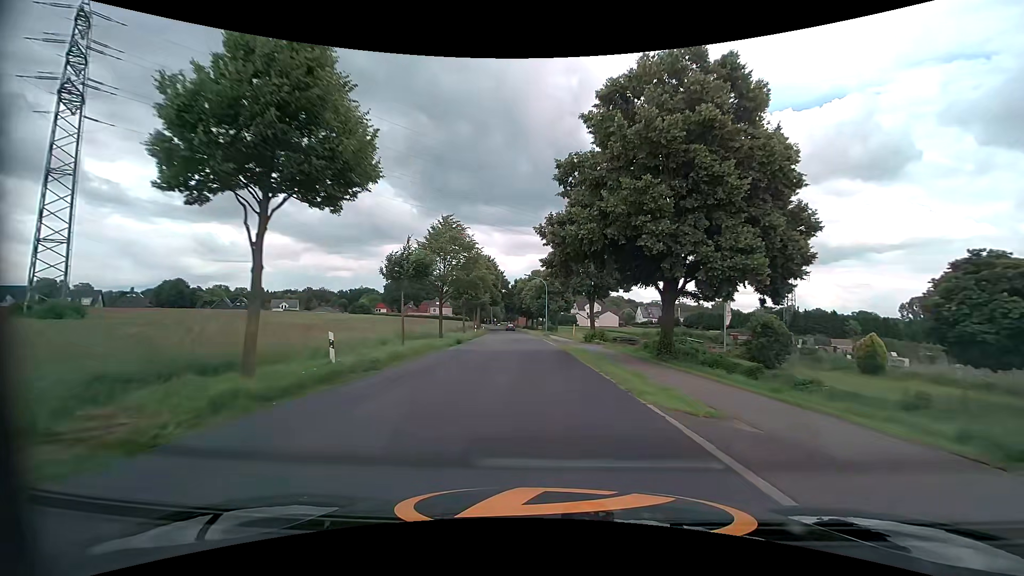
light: Day
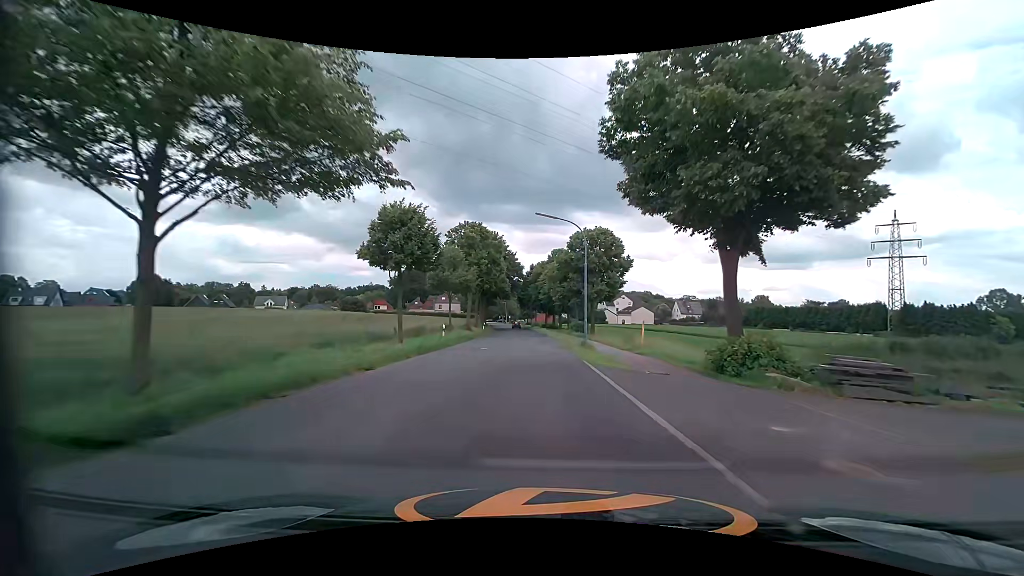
(-0.6, +30.3) m; -3°
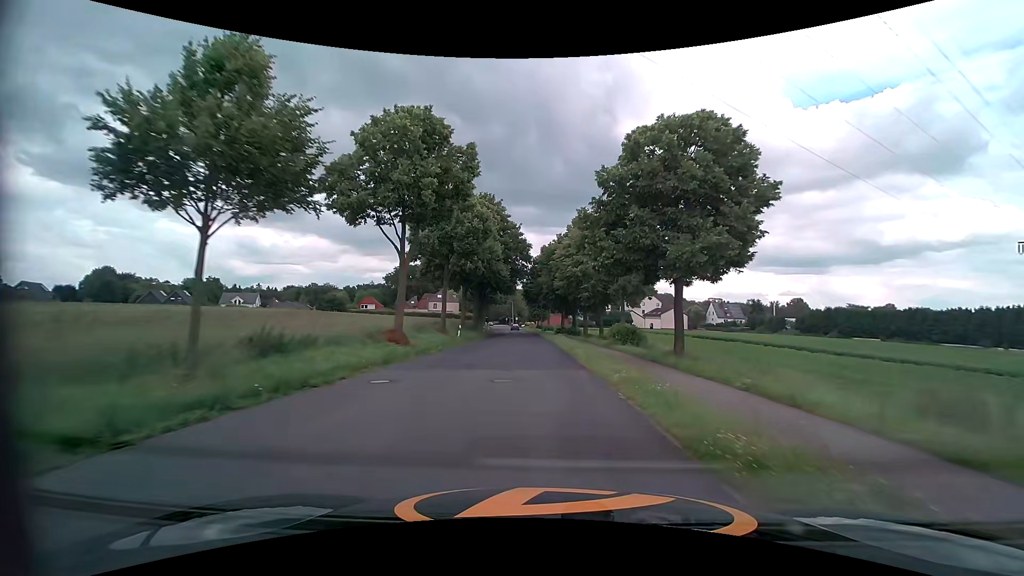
(-0.3, +29.4) m; -1°
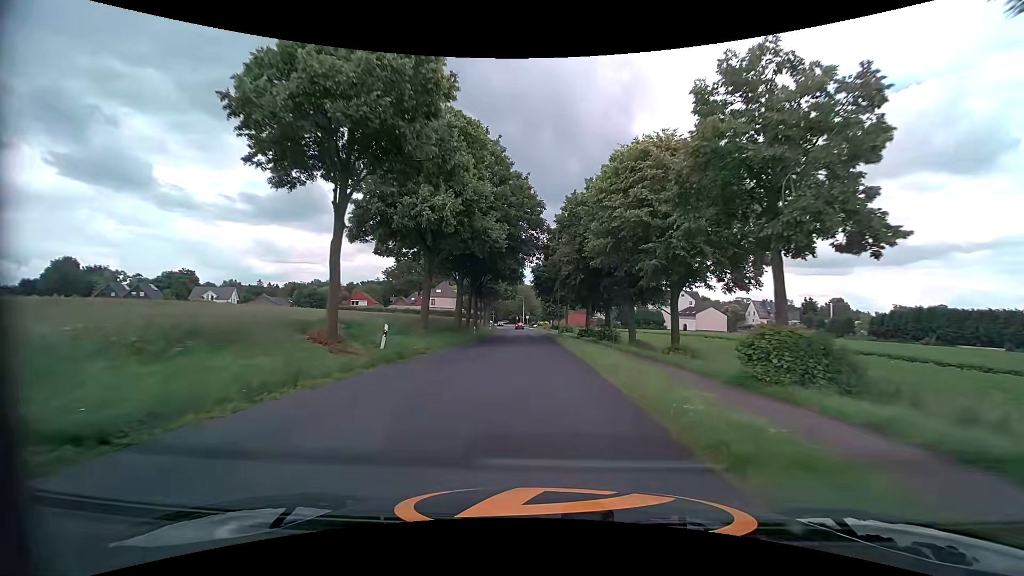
(-0.4, +22.6) m; -2°
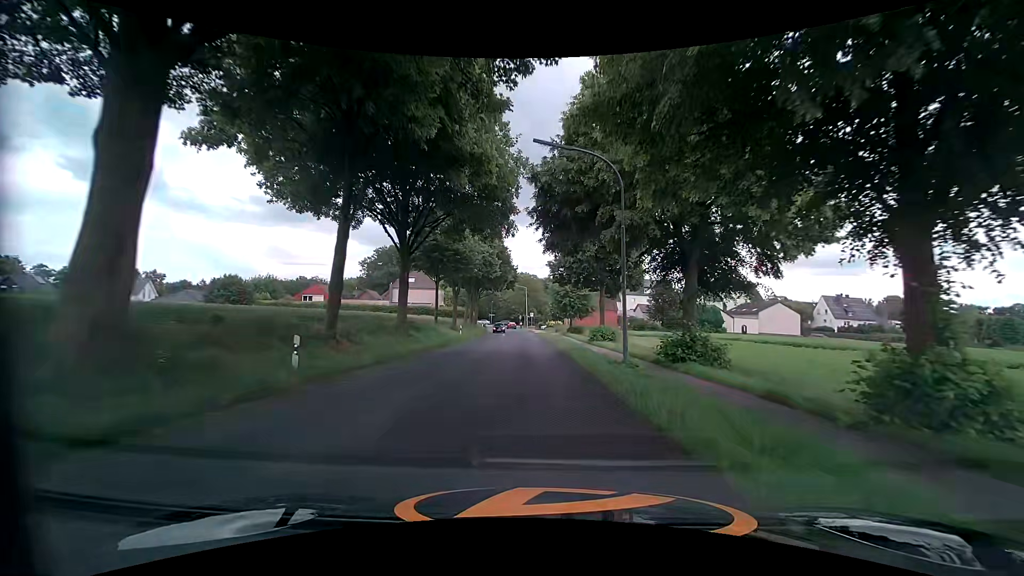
(-0.1, +36.9) m; -1°
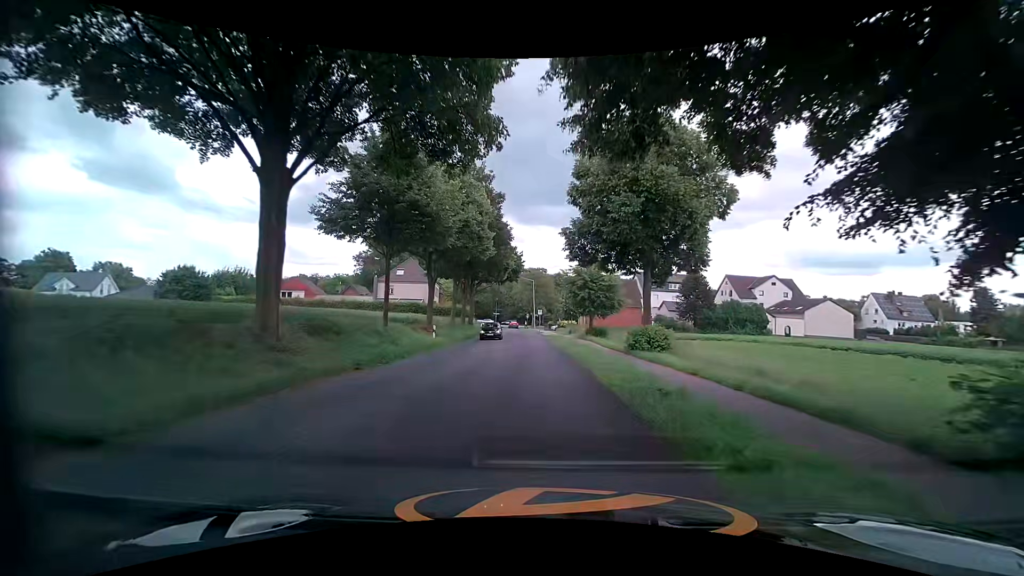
(0.0, +14.6) m; -1°
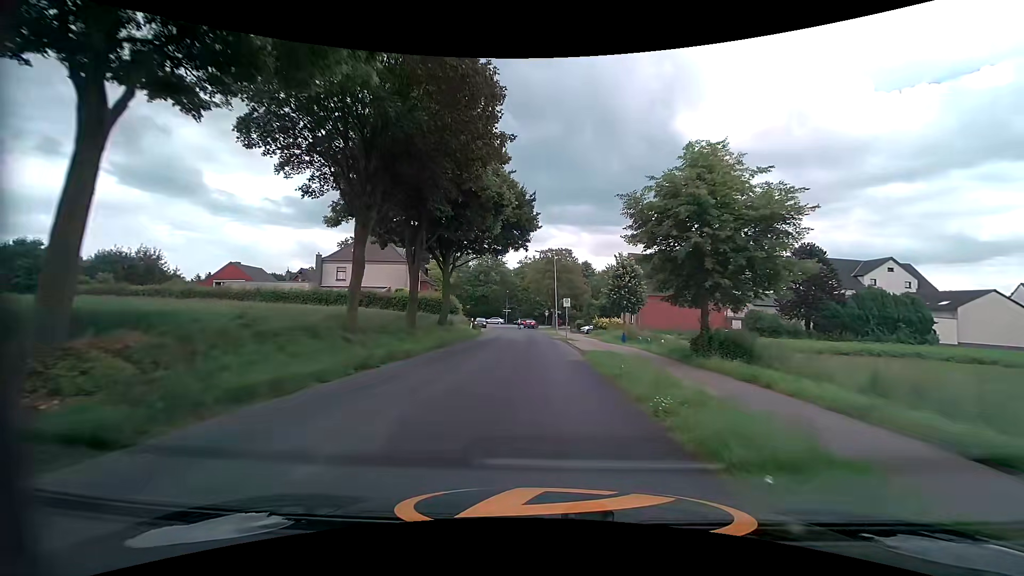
(-0.5, +28.5) m; -1°
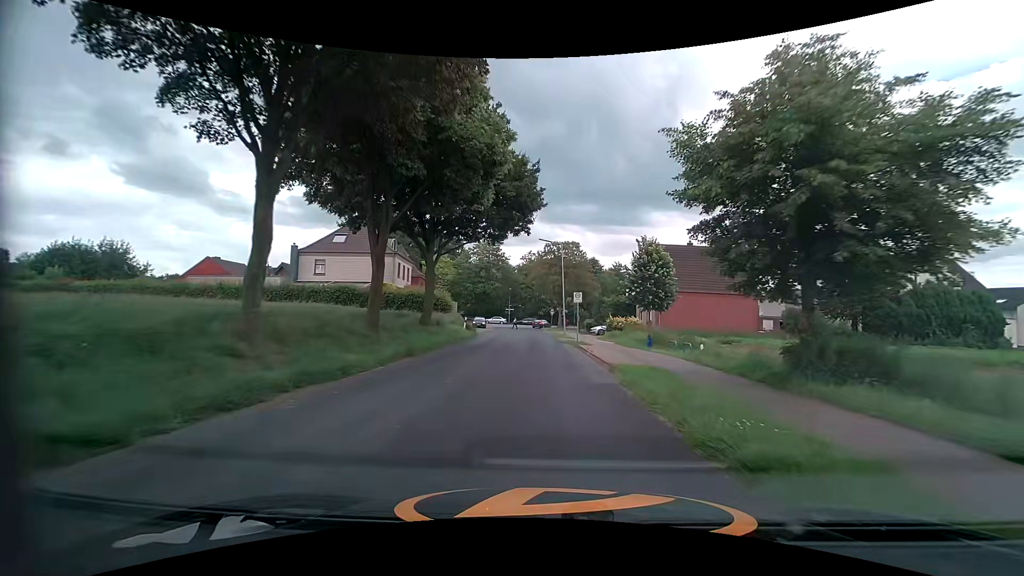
(-0.1, +6.8) m; -1°
